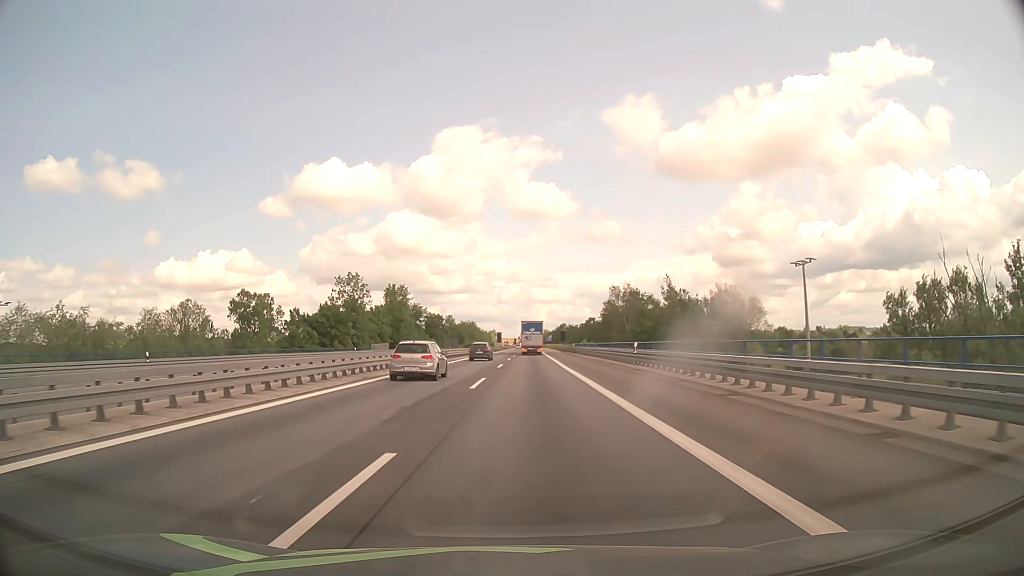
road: motorway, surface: asphalt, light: Day
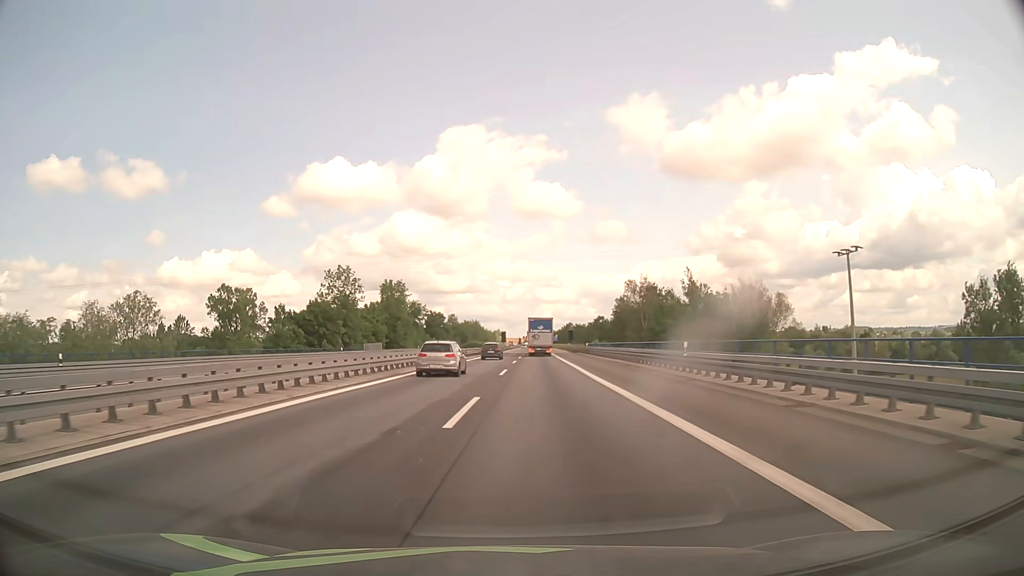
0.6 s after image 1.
(0.0, +9.6) m; 0°
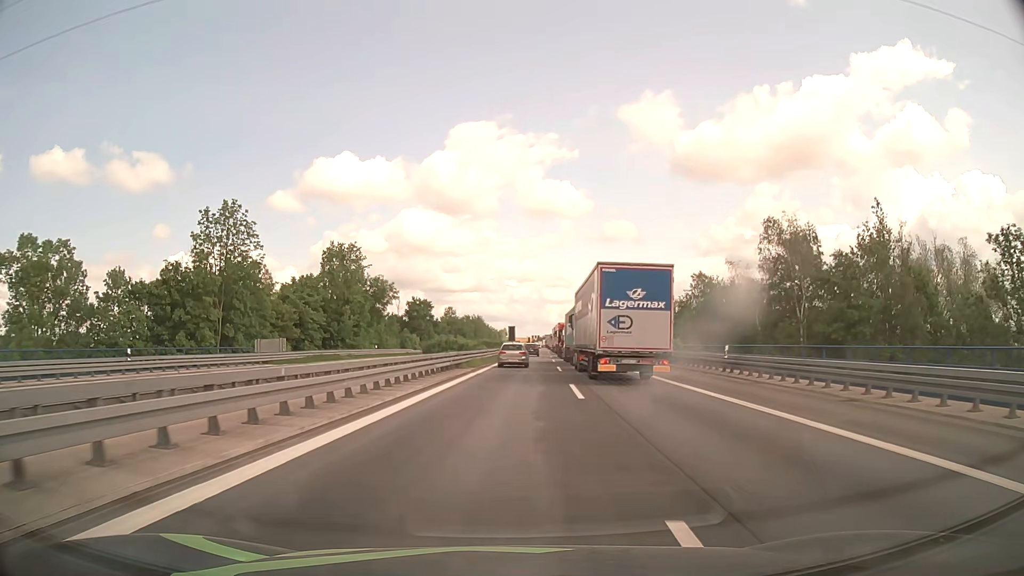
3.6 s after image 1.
(-0.7, +47.9) m; -1°
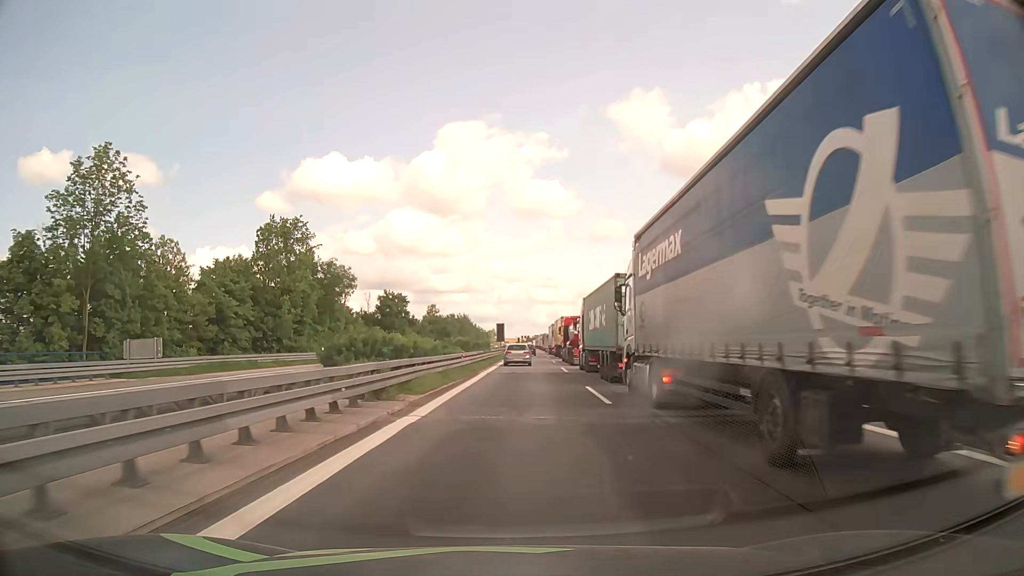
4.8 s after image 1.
(0.0, +19.2) m; +1°
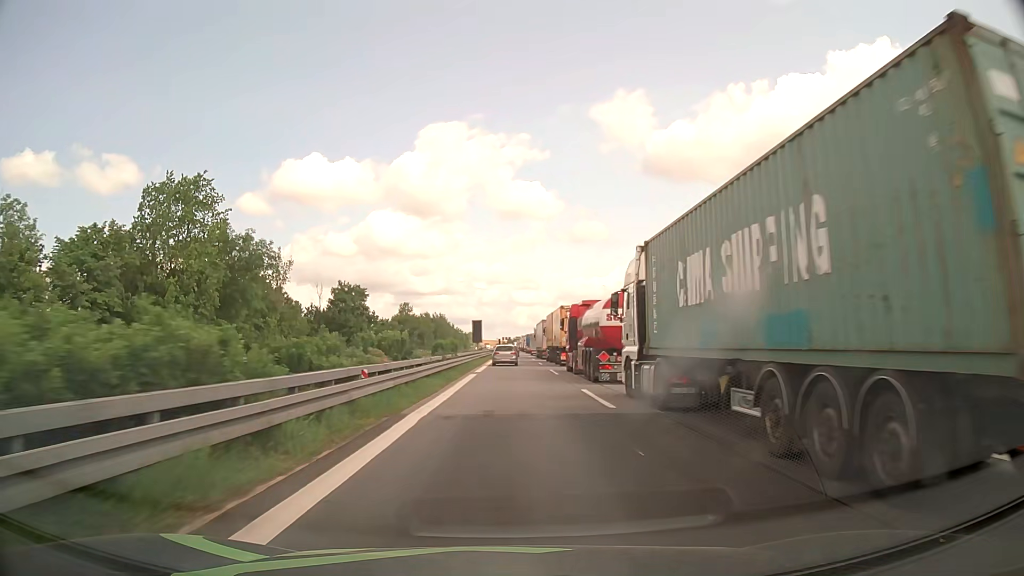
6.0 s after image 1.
(+0.2, +19.2) m; +1°
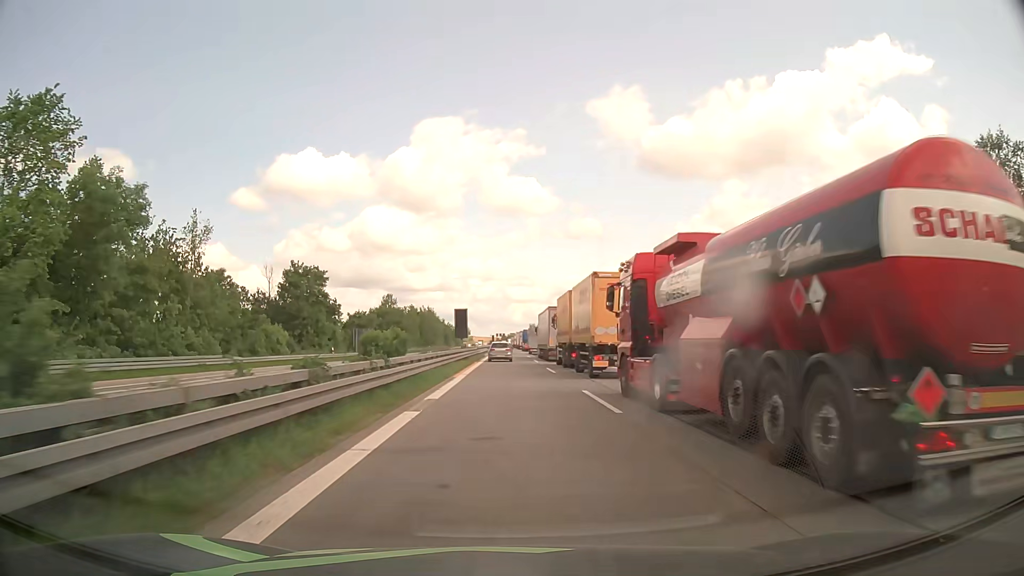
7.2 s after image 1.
(+0.1, +19.2) m; +1°
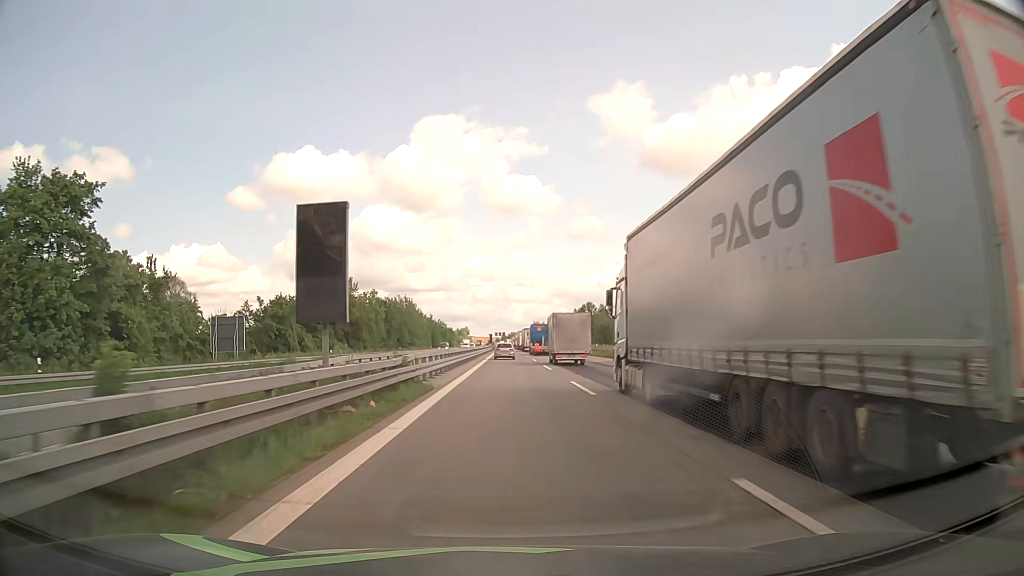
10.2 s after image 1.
(-0.1, +48.1) m; 0°
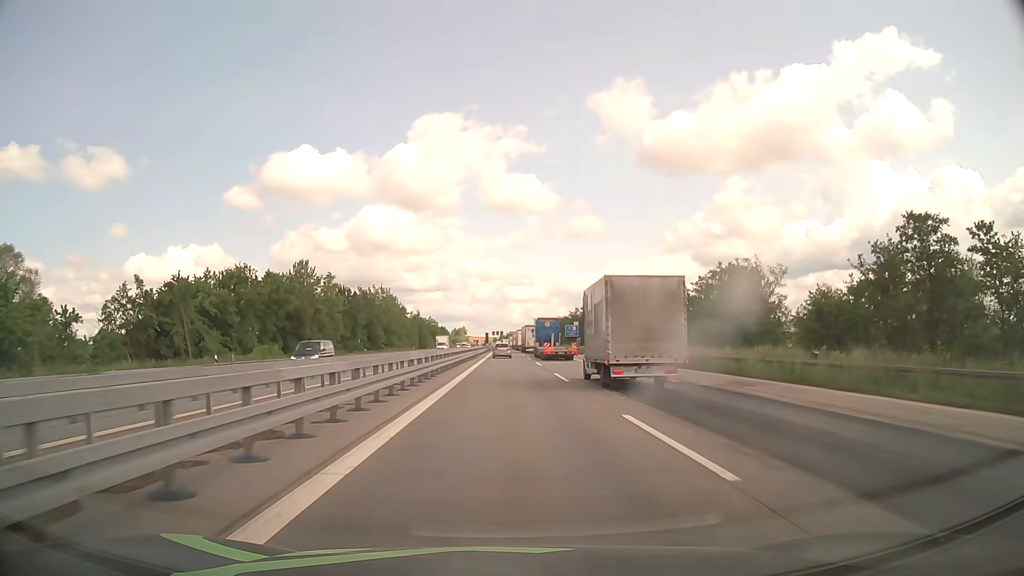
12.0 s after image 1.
(+0.1, +28.9) m; 0°
(0, +10) (0, +20) (0, +30) (0, +40) (0, +50) (0, +60) (0, +70) (0, +80) (0, +90) (0, +100) m
